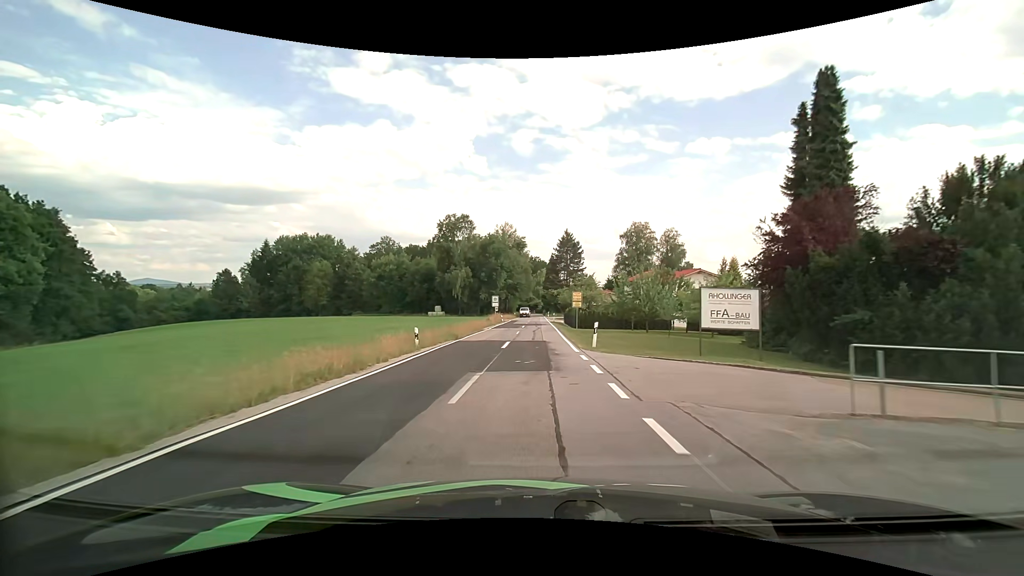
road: tertiary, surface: asphalt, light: Day
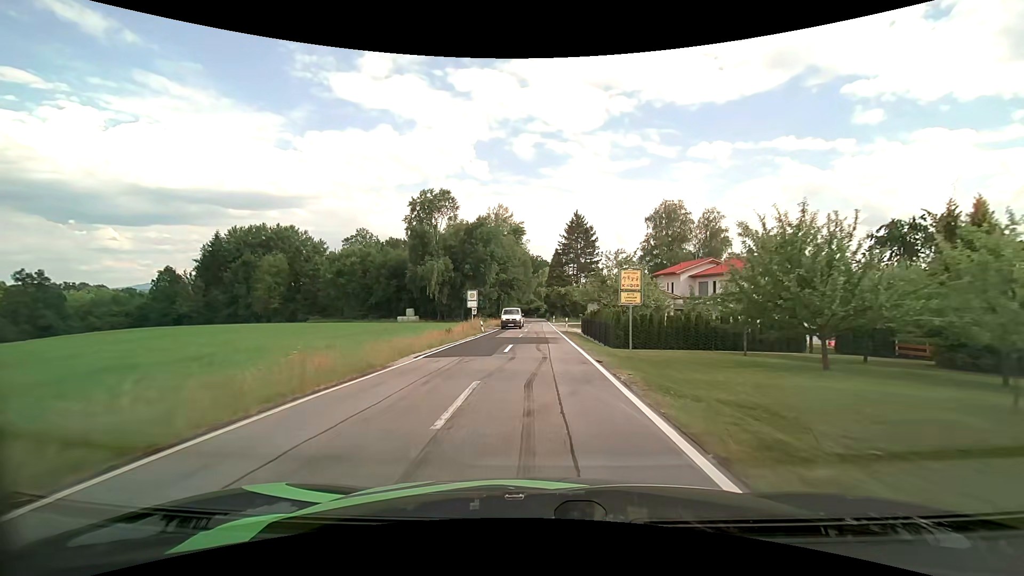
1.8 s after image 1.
(-0.1, +25.1) m; 0°
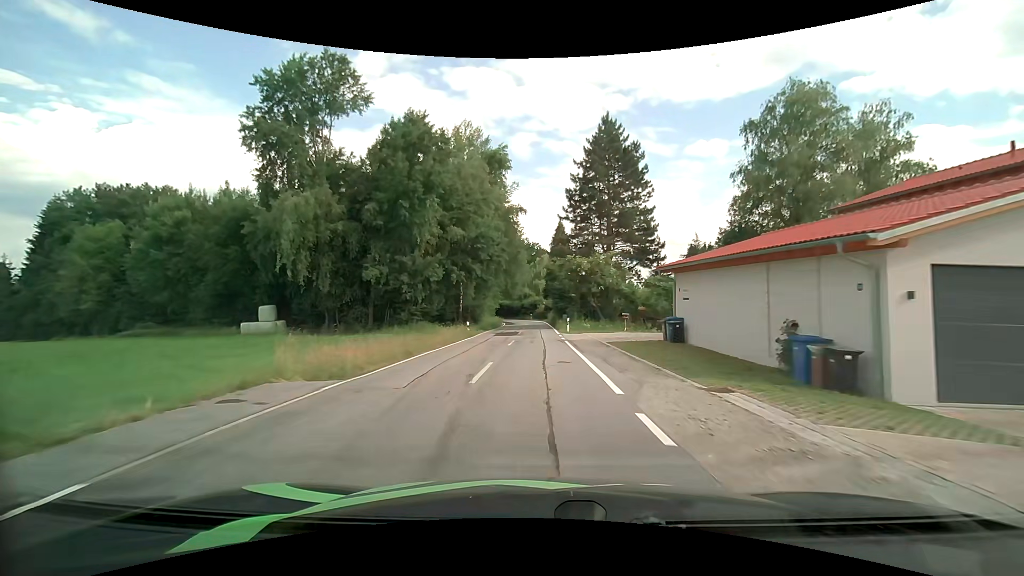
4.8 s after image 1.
(+0.2, +43.1) m; 0°
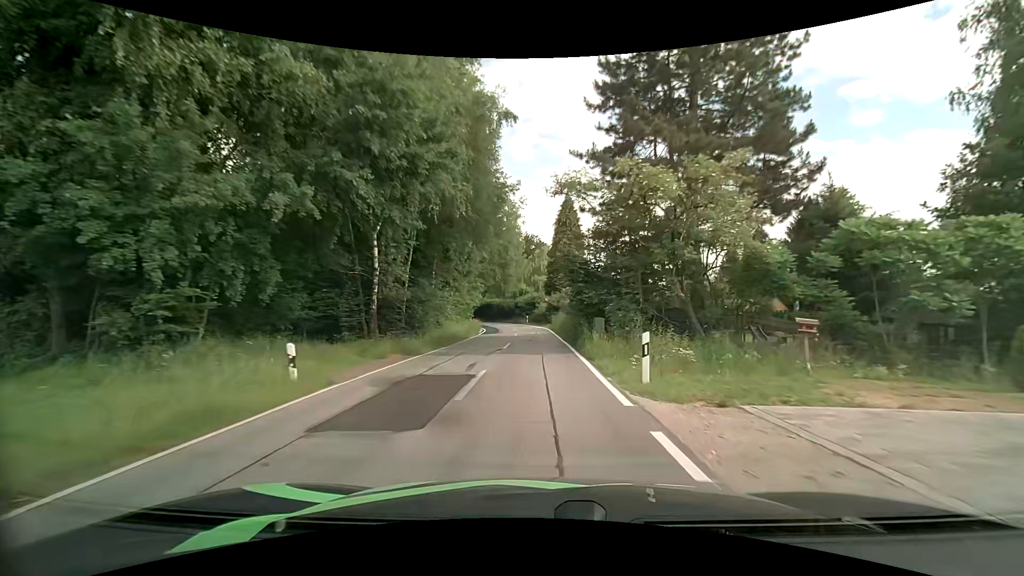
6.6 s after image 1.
(-0.2, +24.7) m; 0°
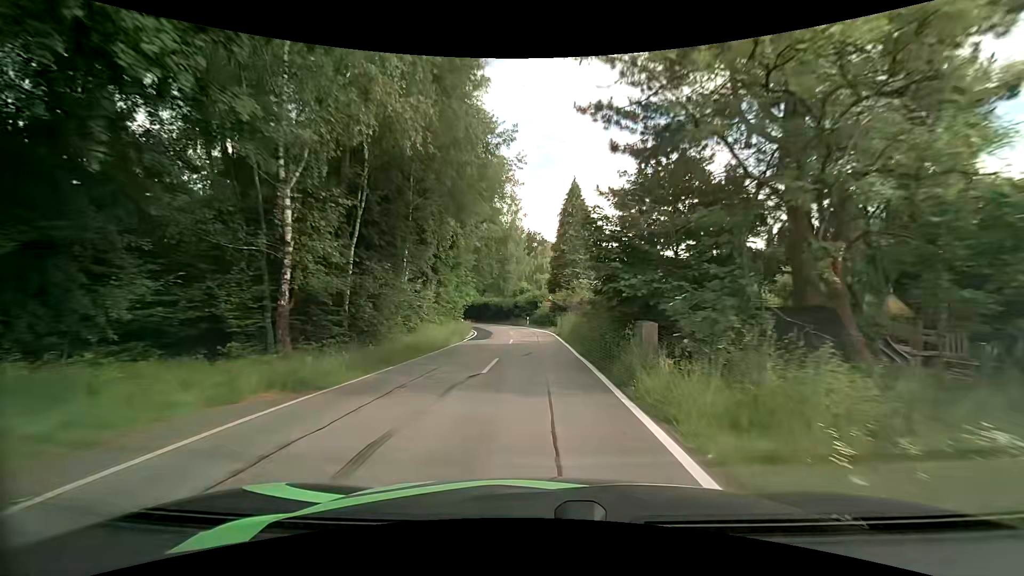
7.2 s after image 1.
(0.0, +8.1) m; 0°
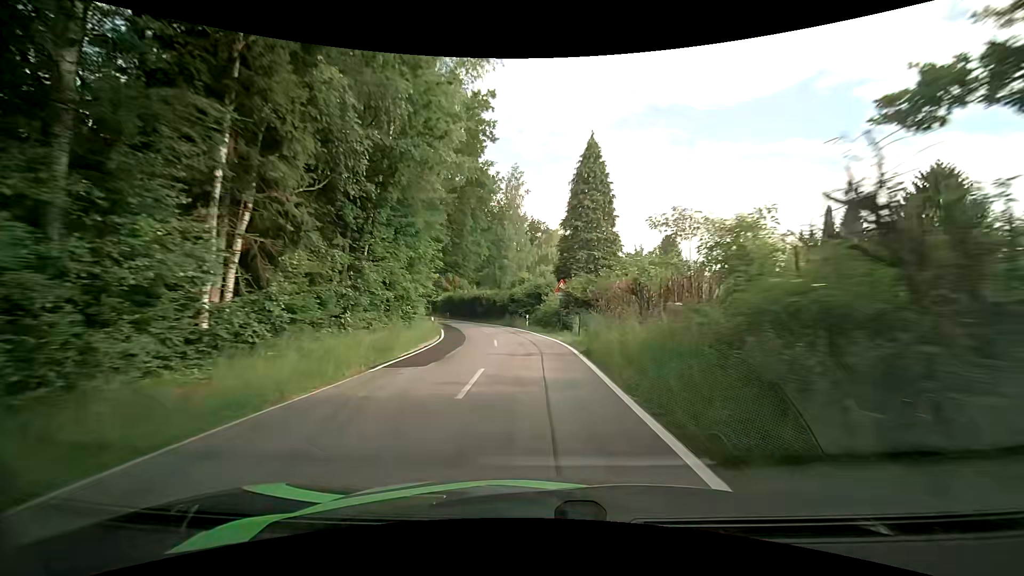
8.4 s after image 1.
(0.0, +15.8) m; -1°
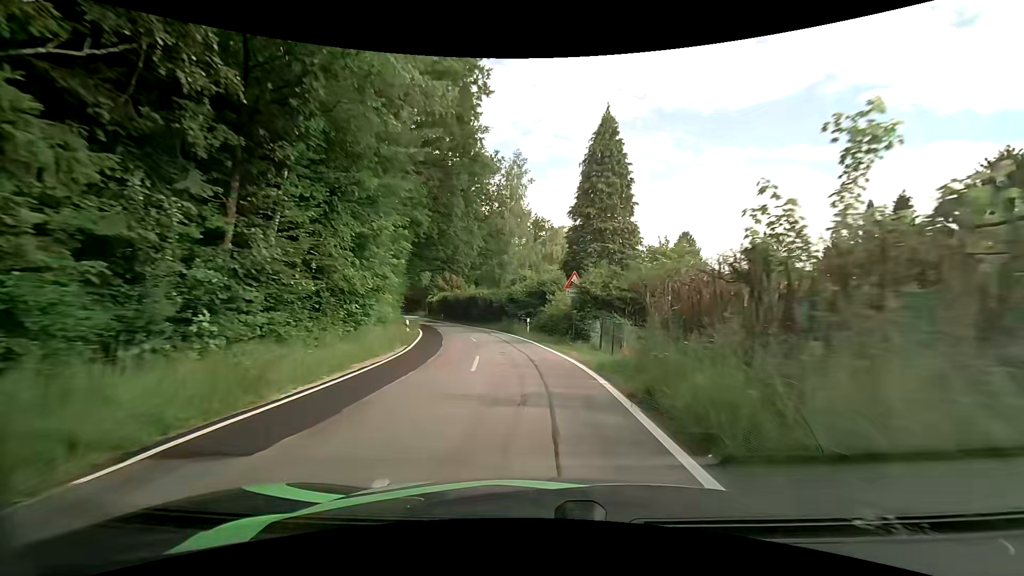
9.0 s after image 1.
(0.0, +7.6) m; 0°
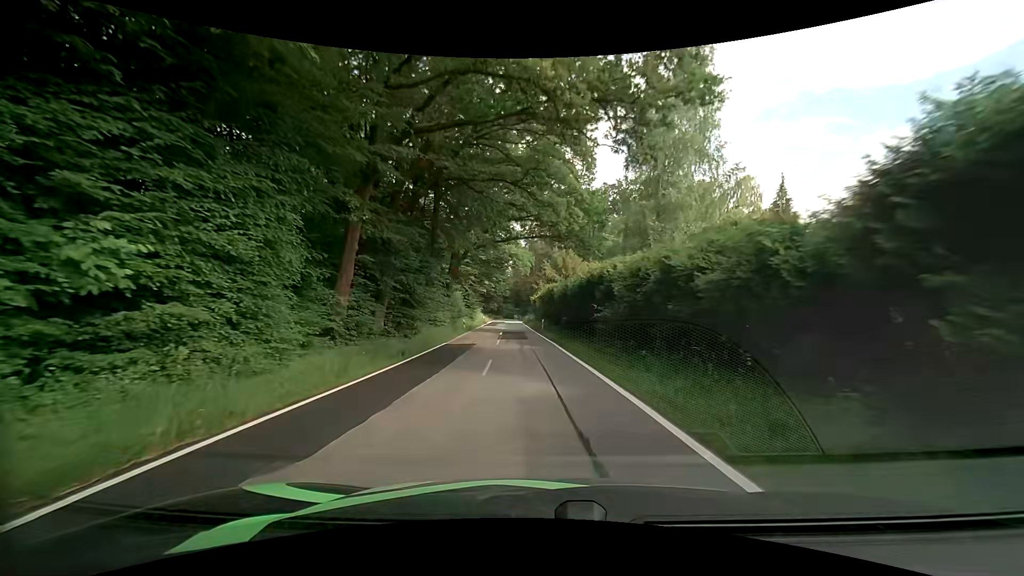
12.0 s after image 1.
(-4.0, +34.8) m; -15°
(0, +10) (0, +20) (-1, +30) (-1, +40) (-2, +50) (-2, +60) (-3, +70) (-3, +80) (-4, +90) (-4, +100) m
